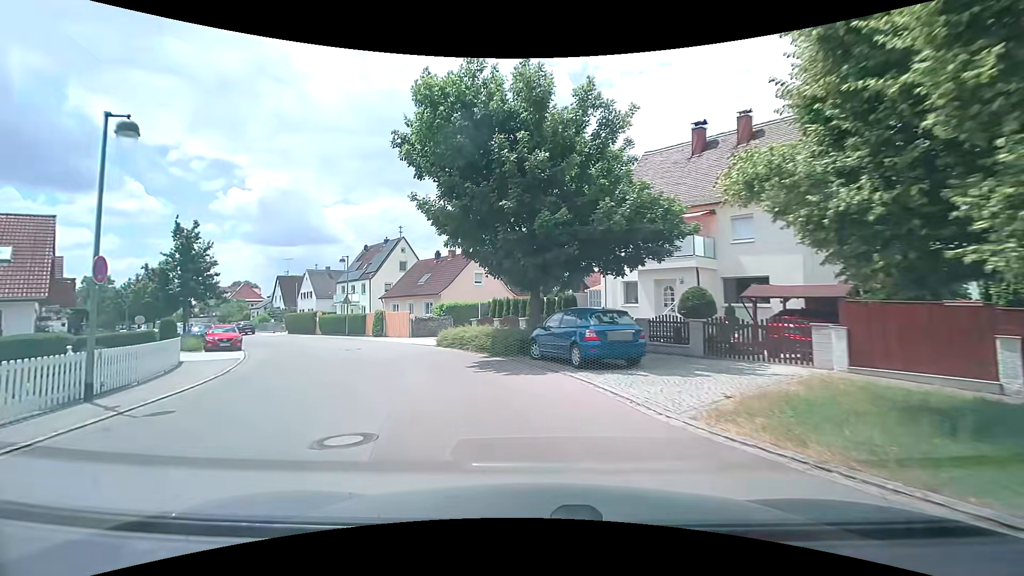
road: tertiary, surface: asphalt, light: Day
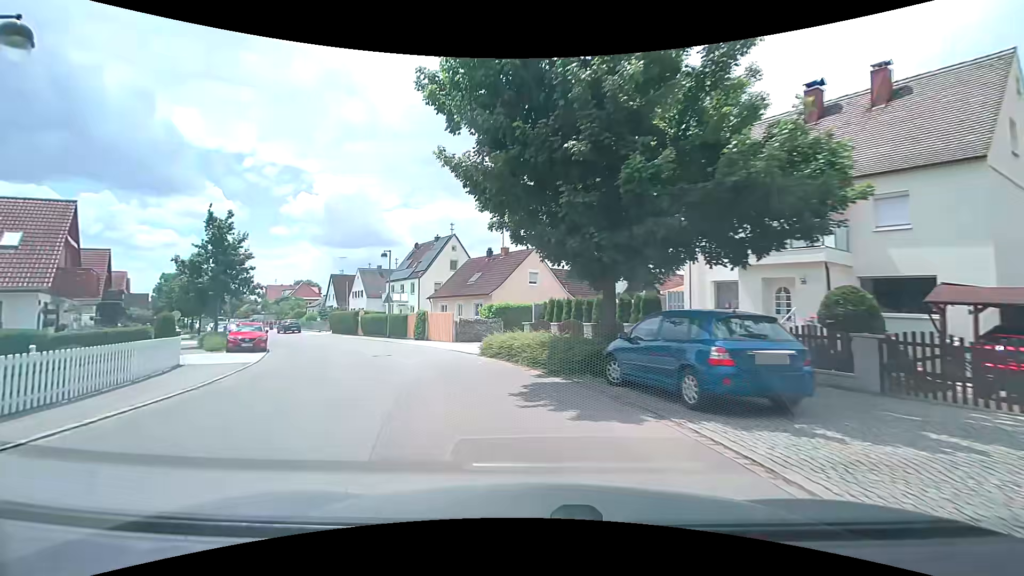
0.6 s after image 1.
(-0.2, +4.6) m; -7°
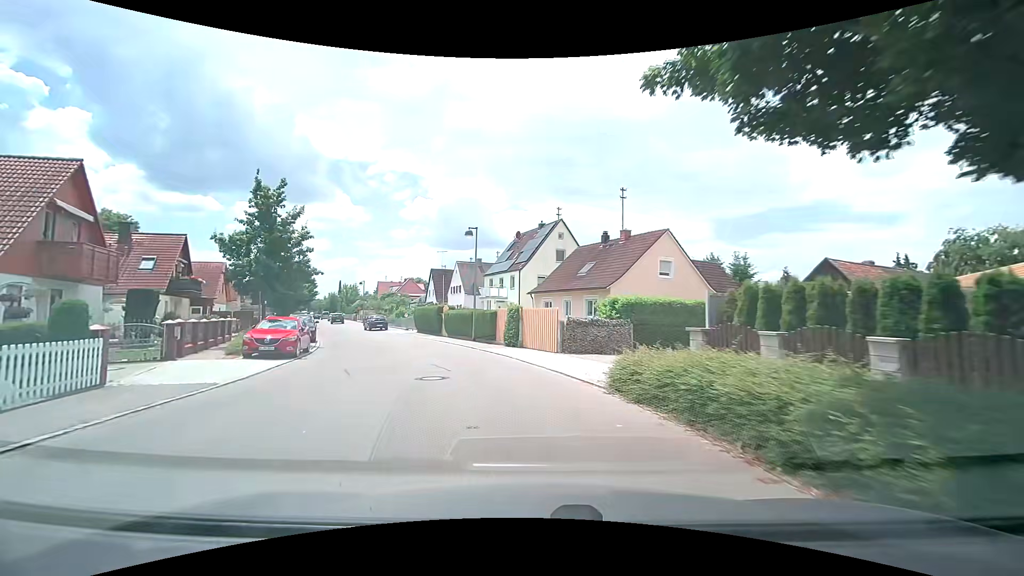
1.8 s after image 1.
(-0.9, +9.3) m; -12°
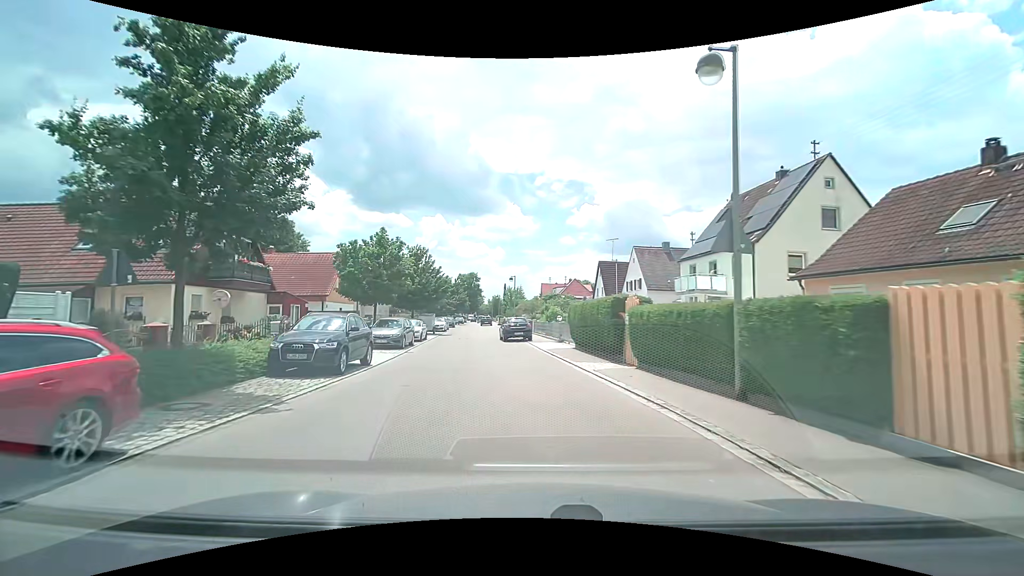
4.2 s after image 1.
(-2.8, +17.7) m; -19°
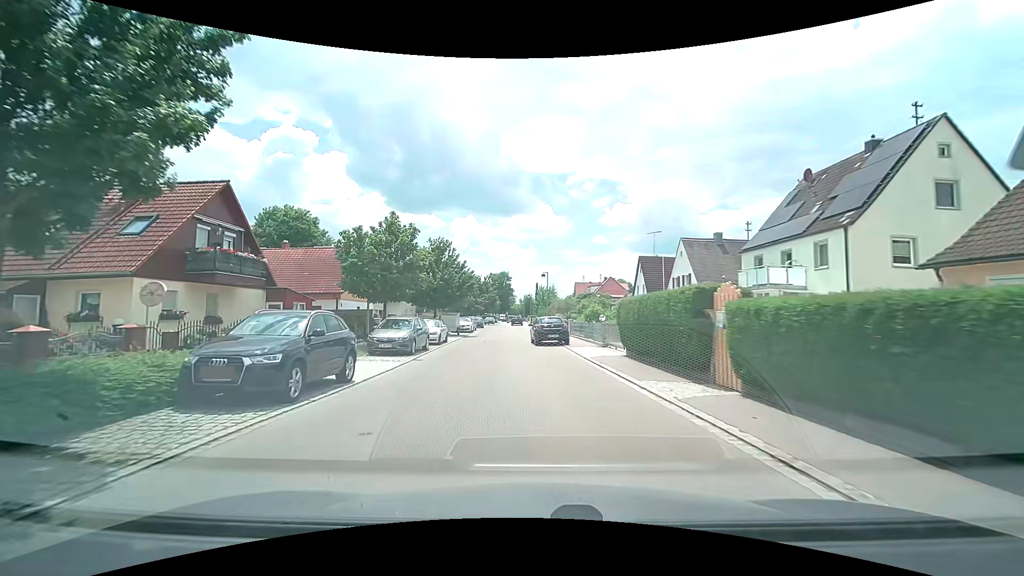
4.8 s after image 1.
(-0.1, +4.6) m; -4°
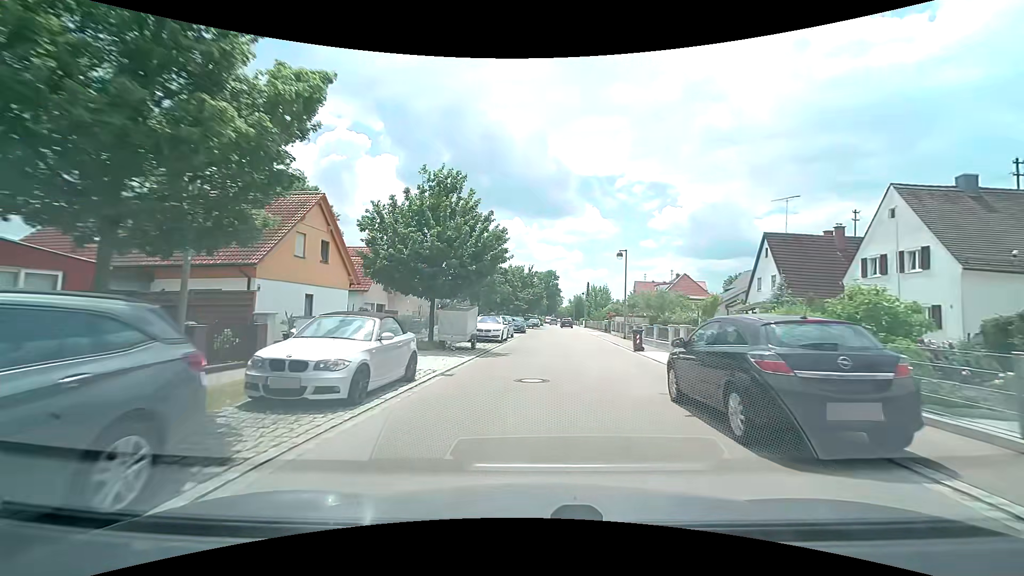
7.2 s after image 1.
(-1.5, +19.2) m; -5°
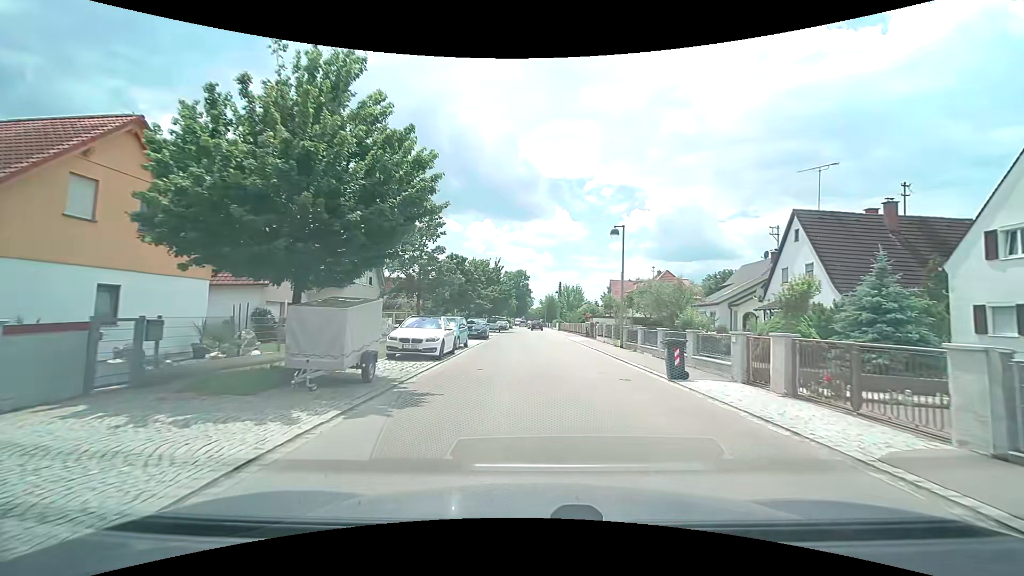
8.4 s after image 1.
(+0.2, +9.9) m; +3°
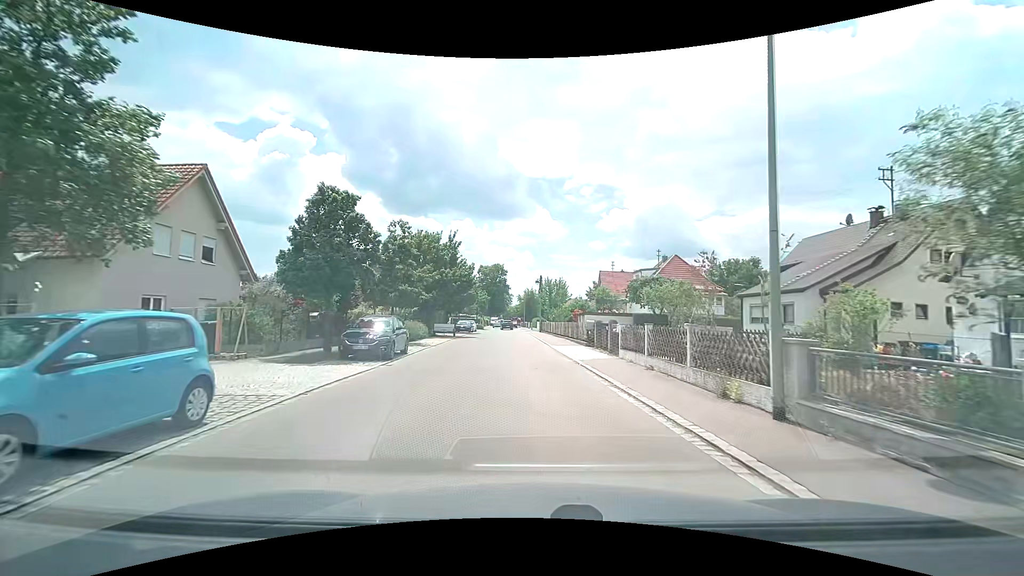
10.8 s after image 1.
(+0.7, +18.3) m; +2°
